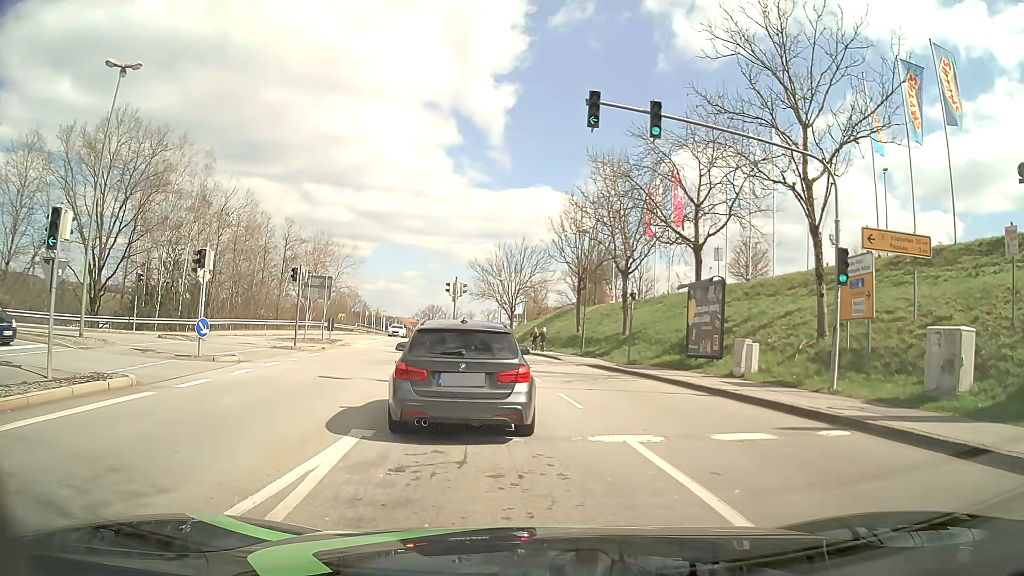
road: tertiary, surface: asphalt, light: Day
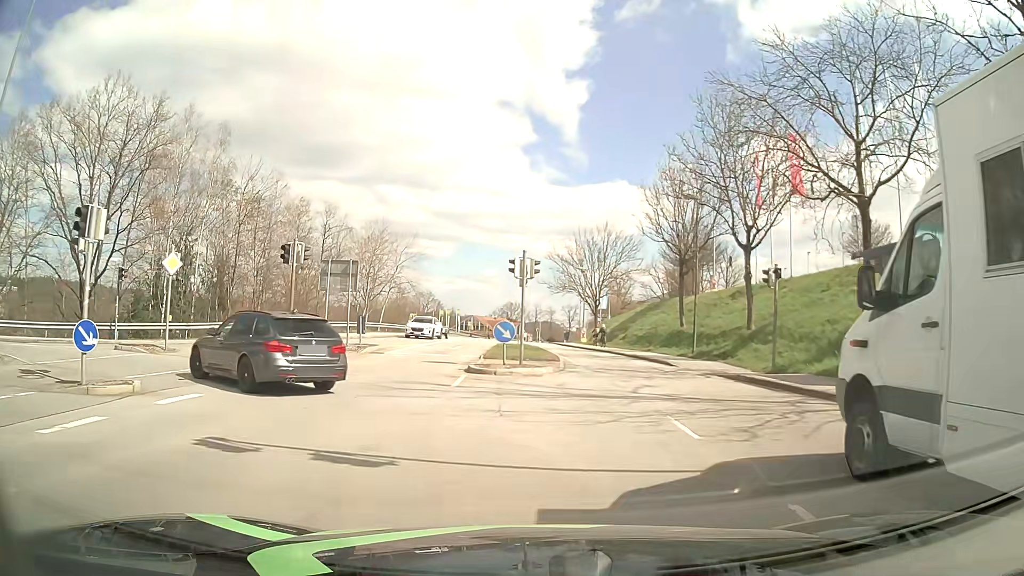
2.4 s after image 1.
(-0.7, +10.0) m; -7°
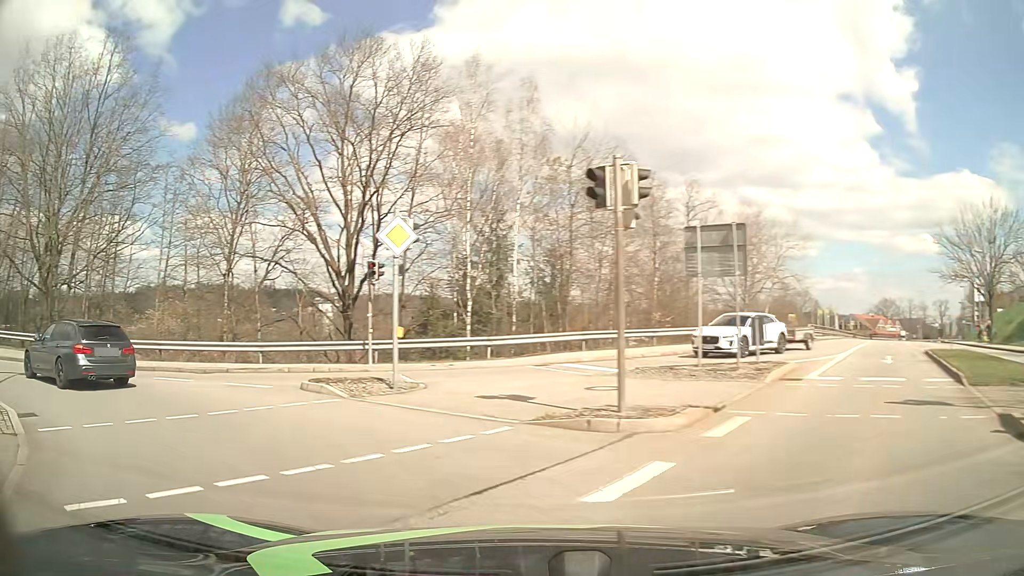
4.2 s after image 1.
(-2.5, +11.0) m; -32°
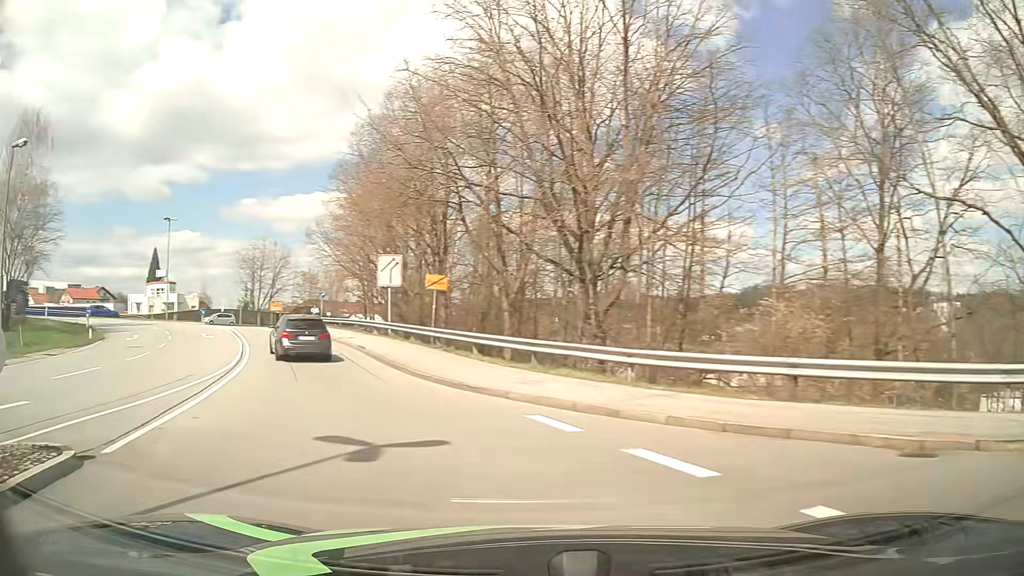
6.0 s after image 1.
(-5.8, +11.6) m; -52°
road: primary_link
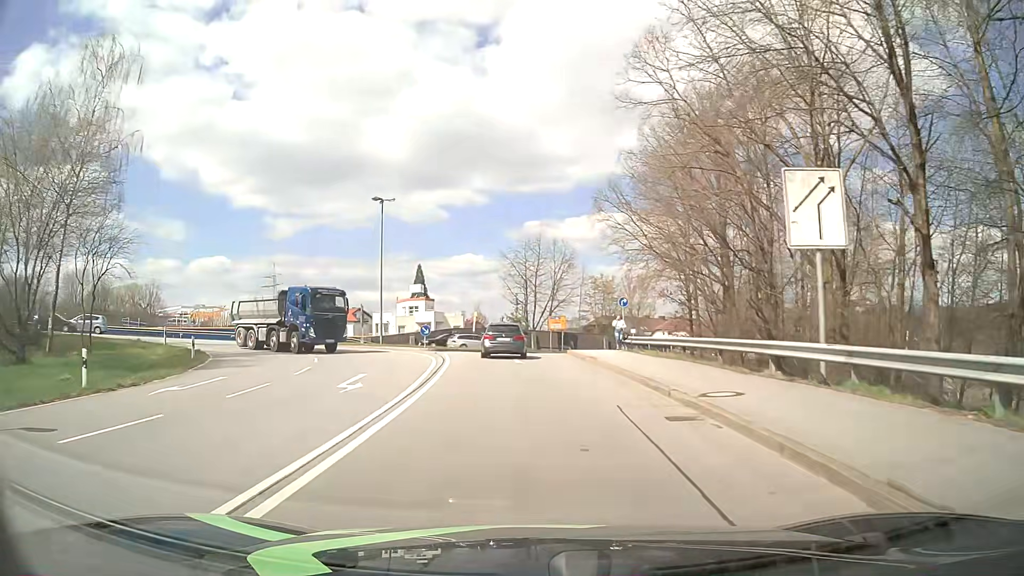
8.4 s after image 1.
(-6.9, +21.2) m; -25°
